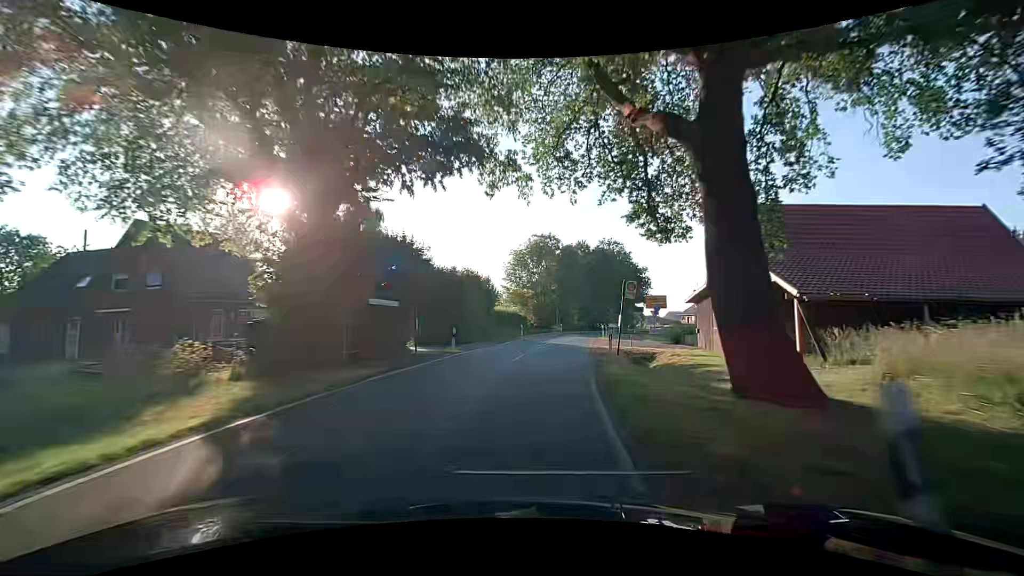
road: tertiary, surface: asphalt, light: Day
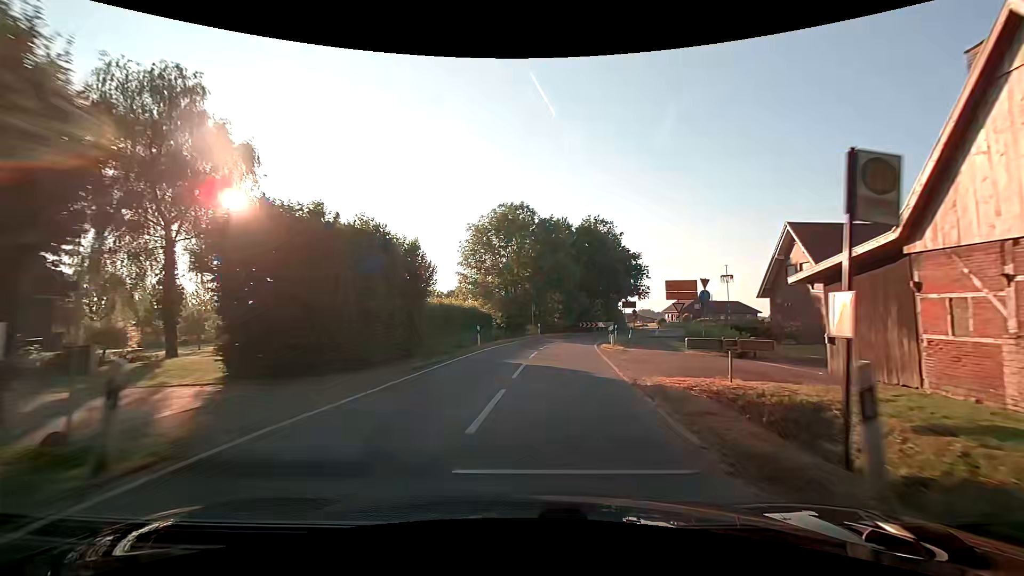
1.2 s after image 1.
(+0.5, +17.0) m; +4°
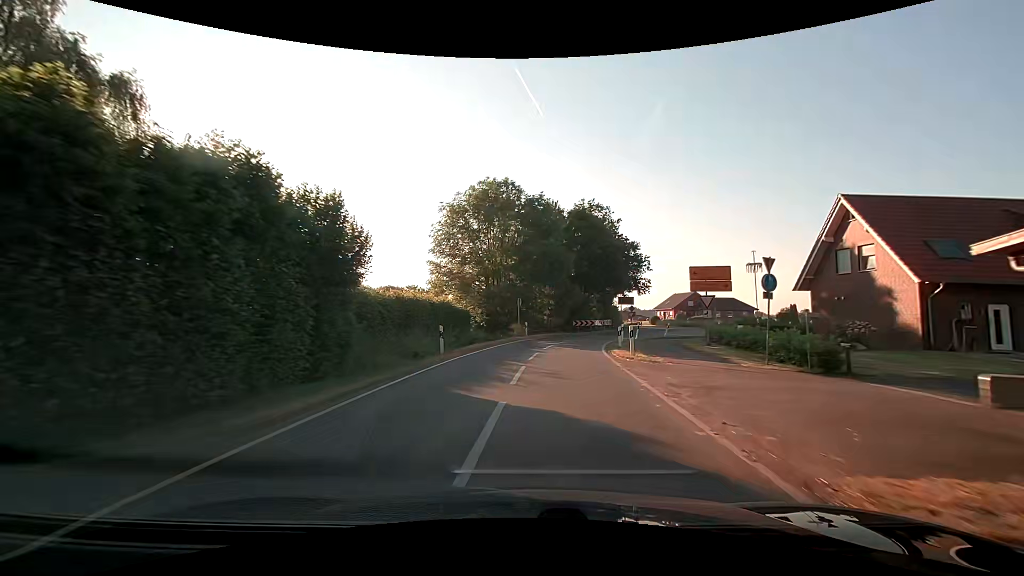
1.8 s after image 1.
(0.0, +7.8) m; 0°
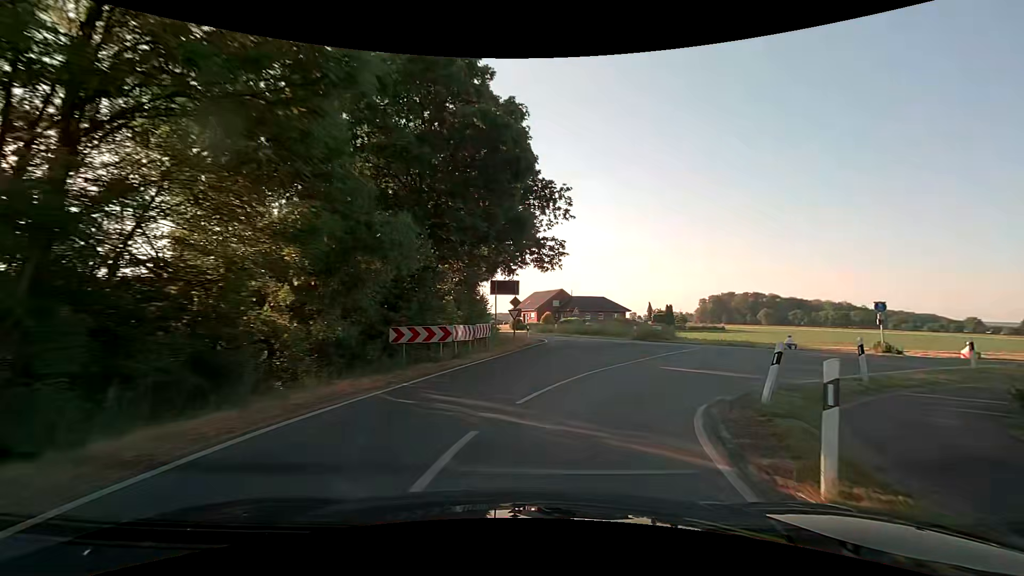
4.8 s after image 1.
(+3.3, +31.8) m; +17°
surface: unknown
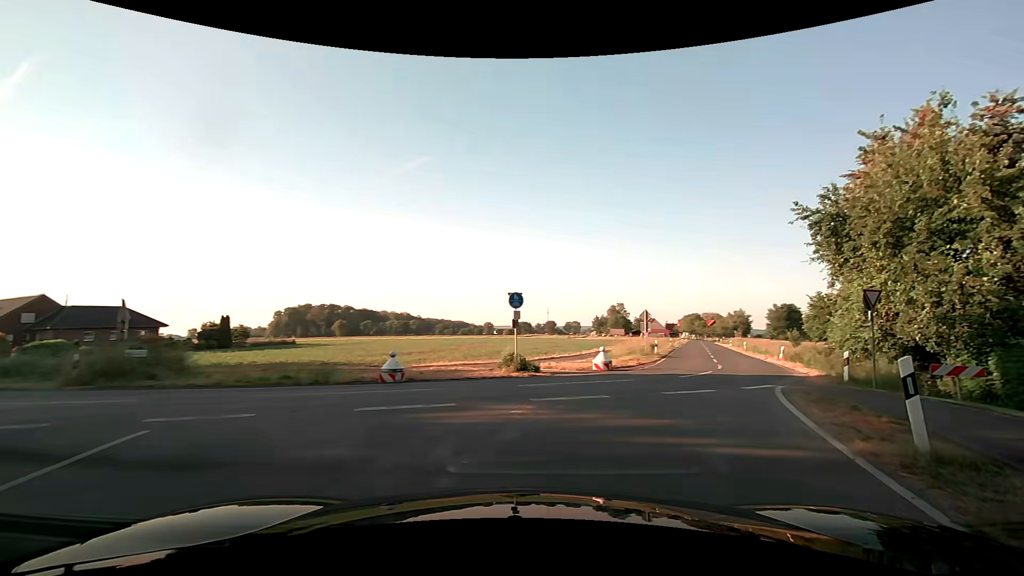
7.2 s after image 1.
(+5.6, +16.0) m; +45°
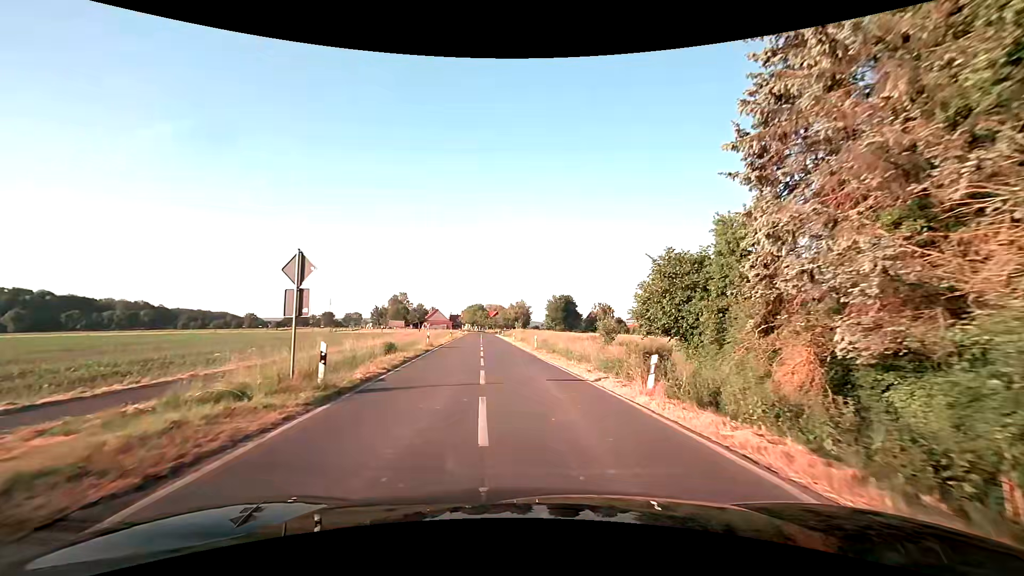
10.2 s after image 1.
(+7.9, +21.7) m; +25°
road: secondary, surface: asphalt
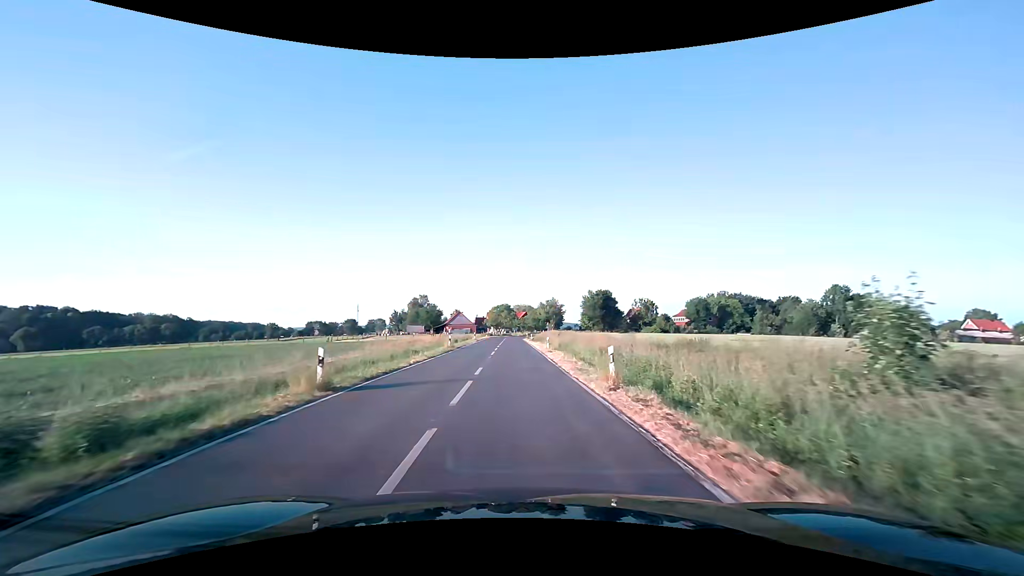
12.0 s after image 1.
(-0.4, +21.9) m; -3°
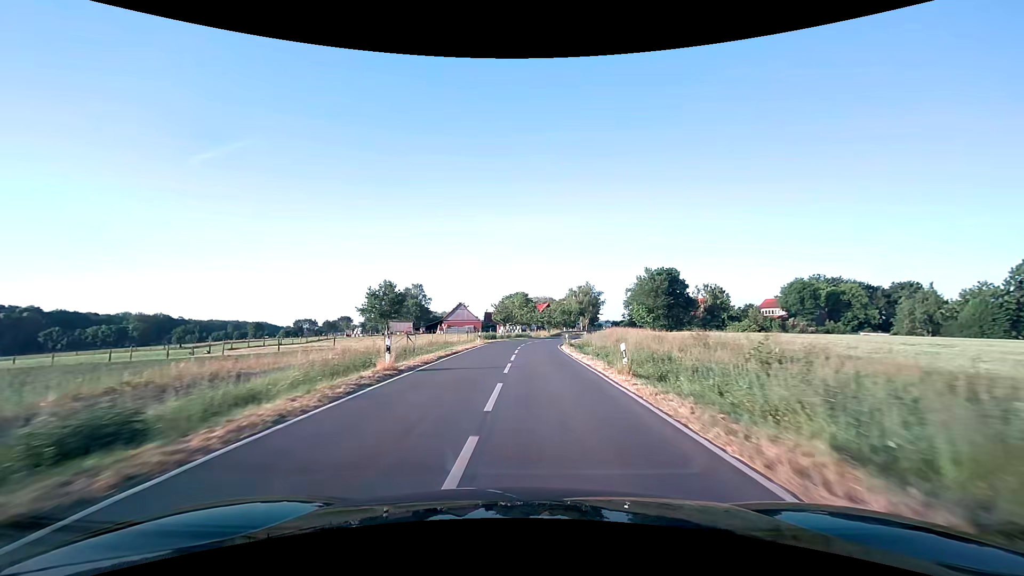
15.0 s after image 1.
(-1.6, +49.8) m; -2°
(0, +10) (0, +20) (0, +30) (+1, +40) (+2, +50) (+4, +60) (+6, +69) (+9, +79) (+12, +89) (+15, +98) m
